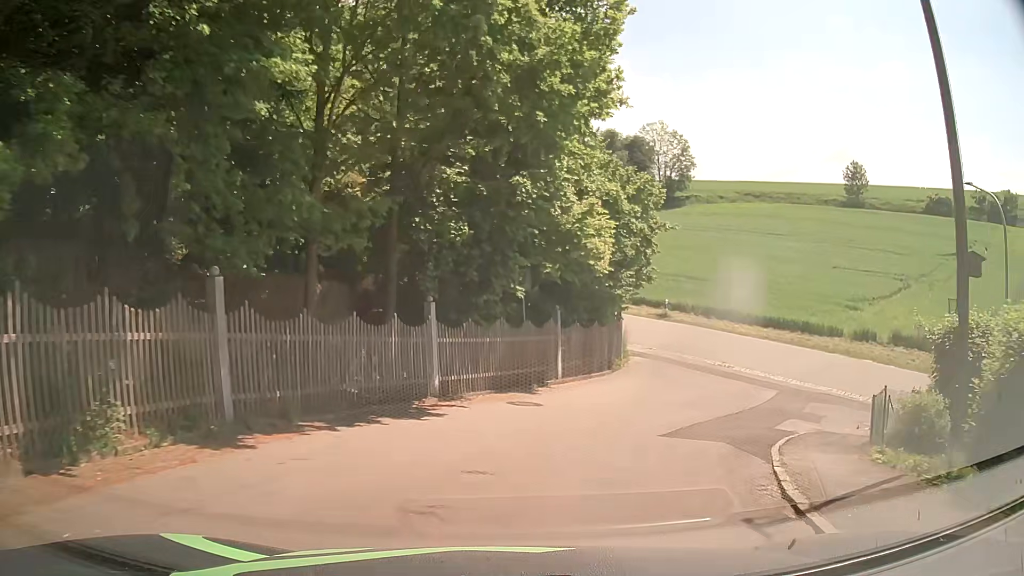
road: residential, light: Day
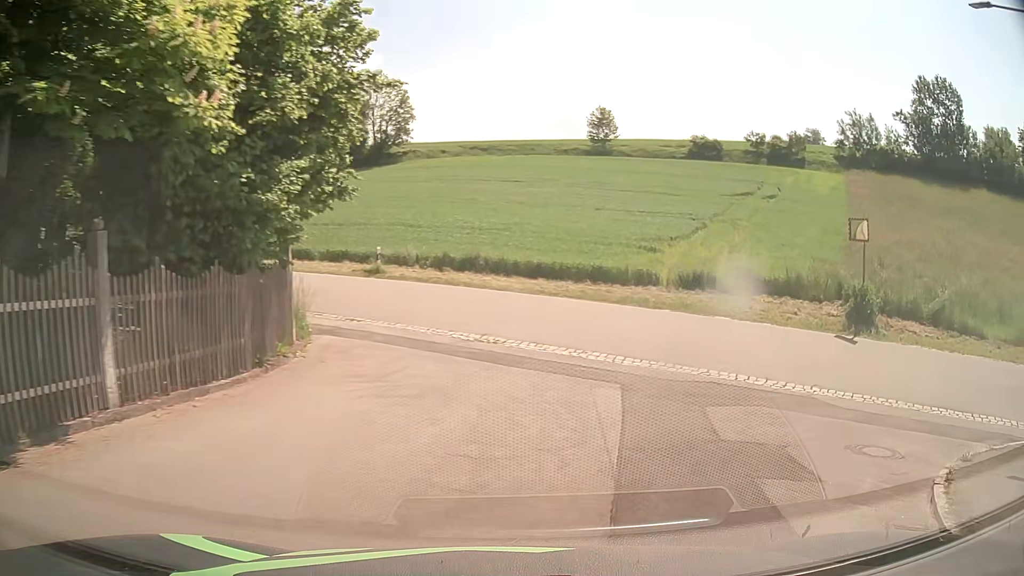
(+2.3, +12.0) m; +25°
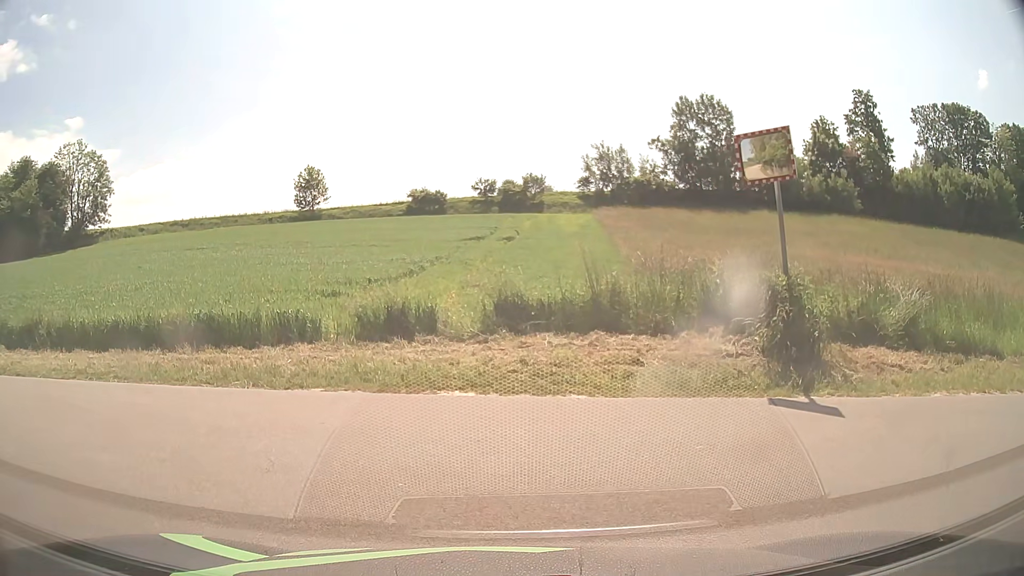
(+2.7, +11.0) m; +23°
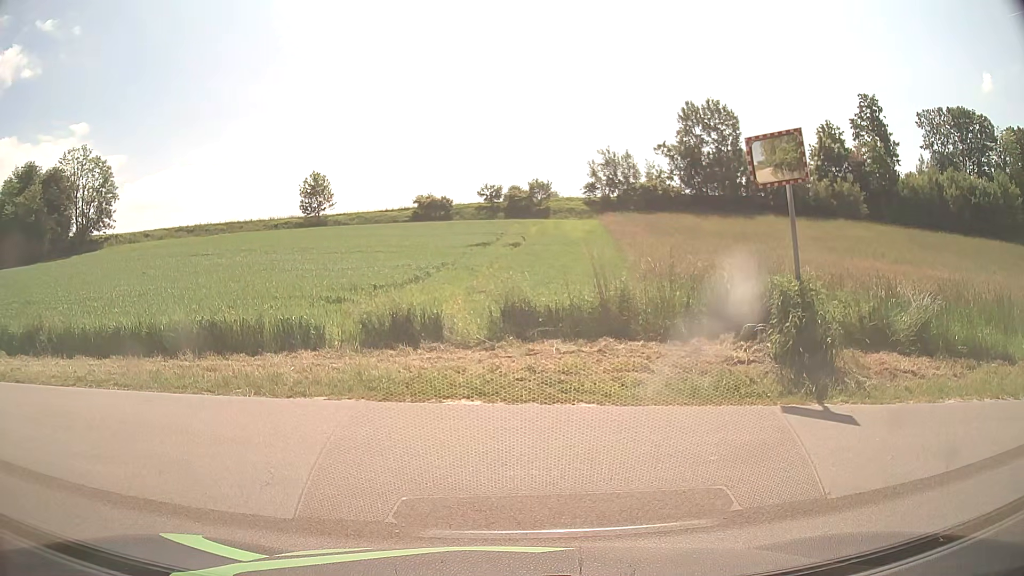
(0.0, +0.2) m; 0°
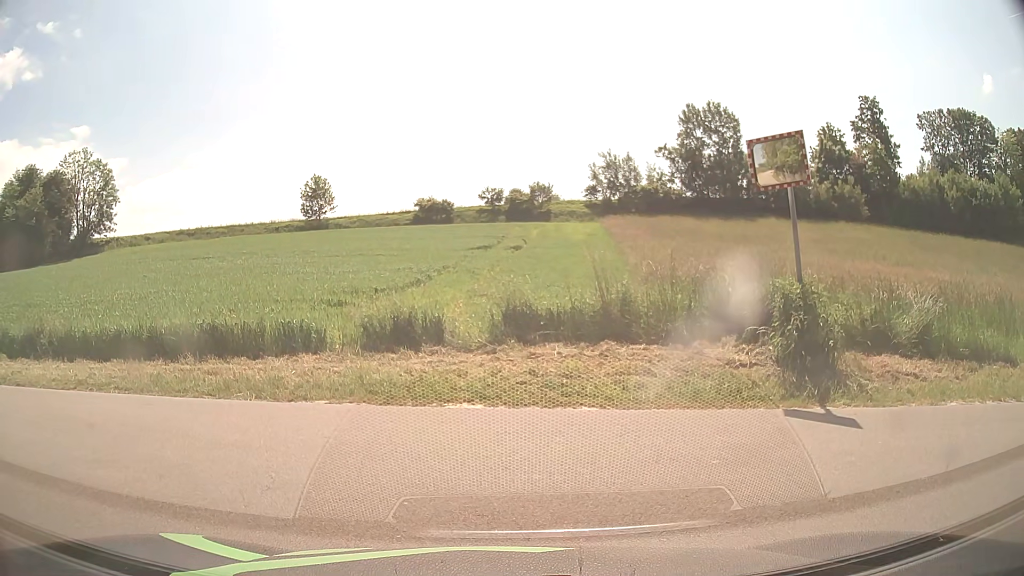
(0.0, 0.0) m; 0°
